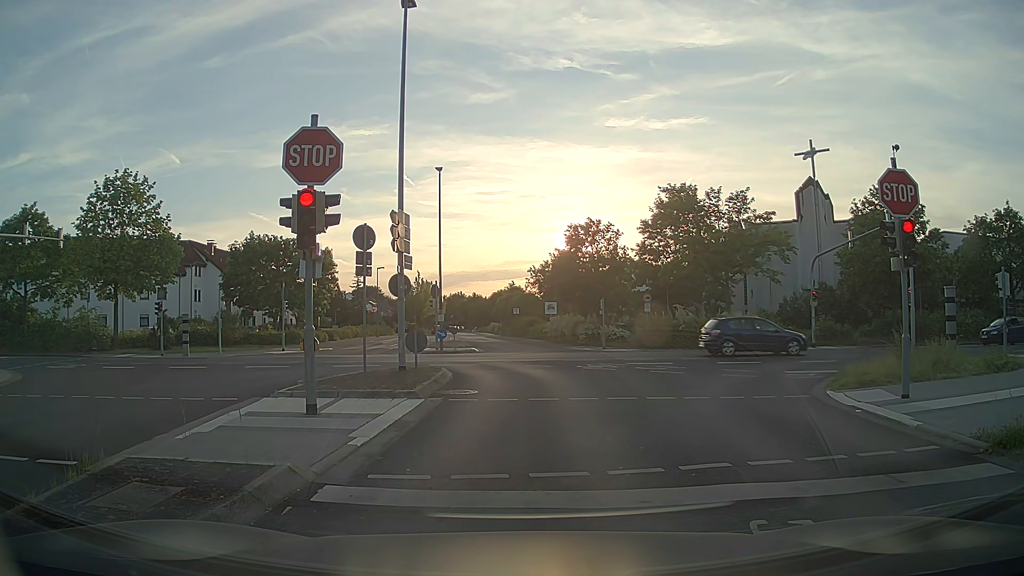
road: residential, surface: asphalt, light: Day
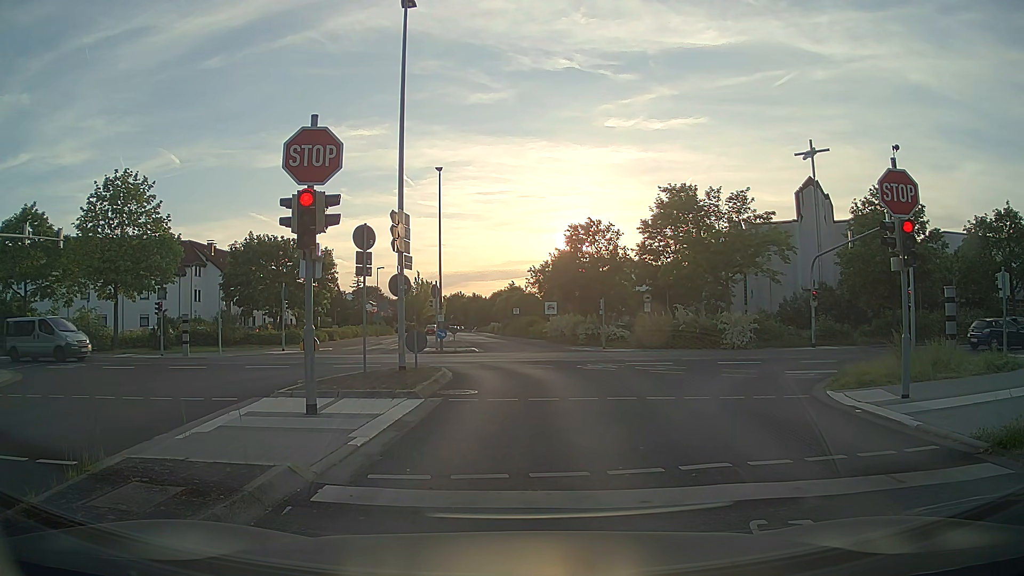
(0.0, 0.0) m; 0°
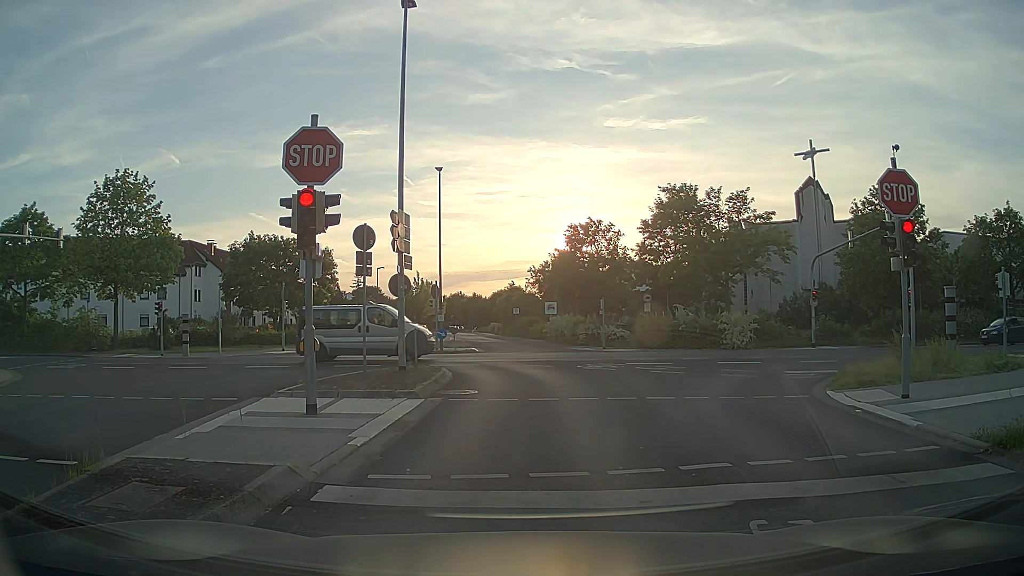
(0.0, 0.0) m; 0°
